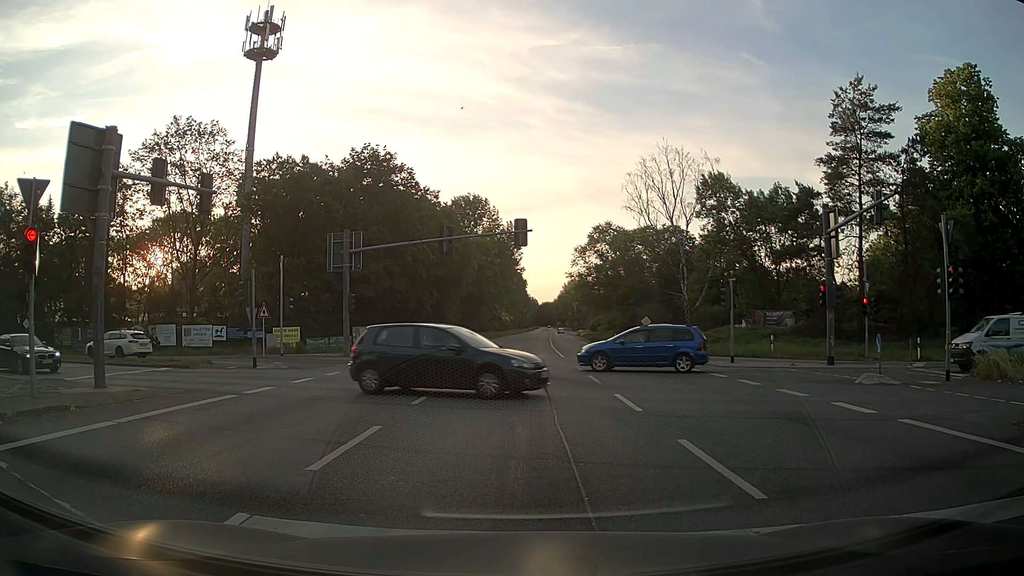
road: primary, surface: asphalt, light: Day
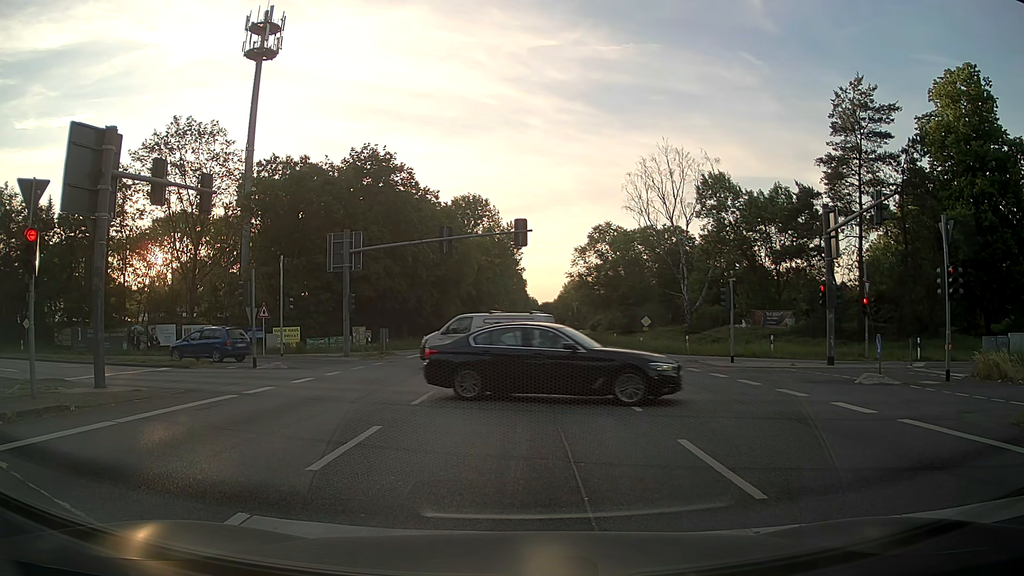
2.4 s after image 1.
(0.0, 0.0) m; 0°
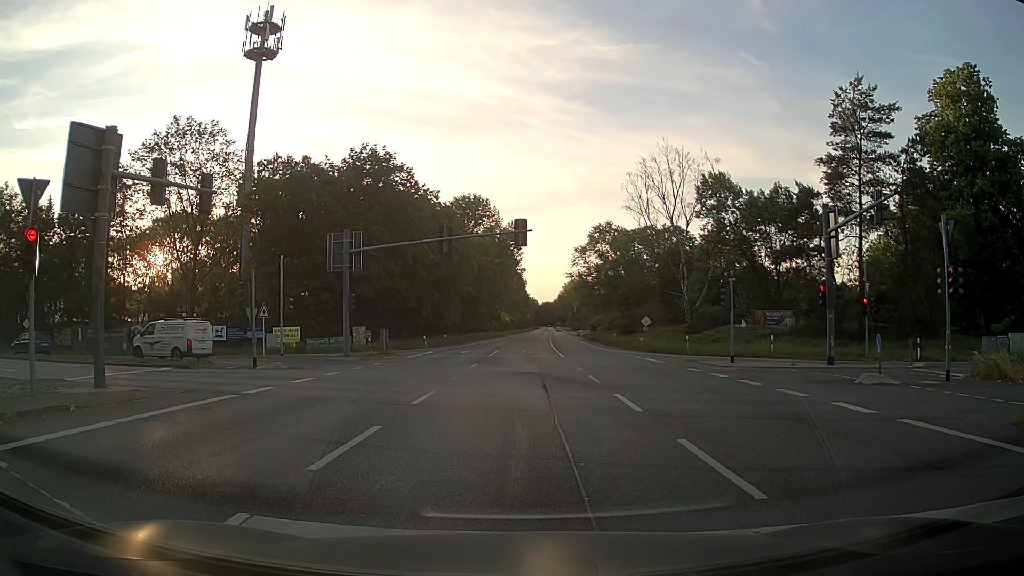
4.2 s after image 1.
(0.0, 0.0) m; 0°
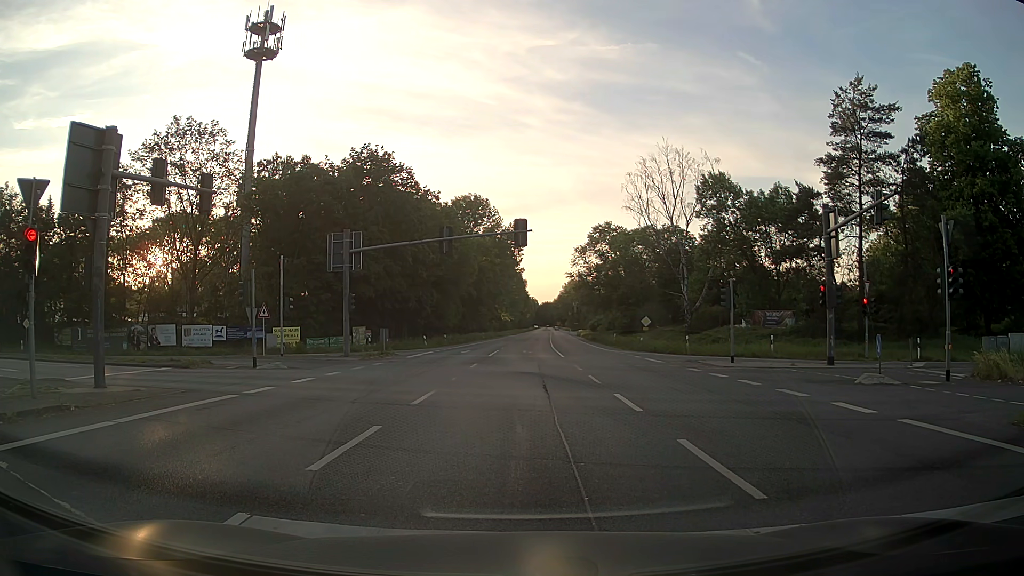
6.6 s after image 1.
(0.0, 0.0) m; 0°
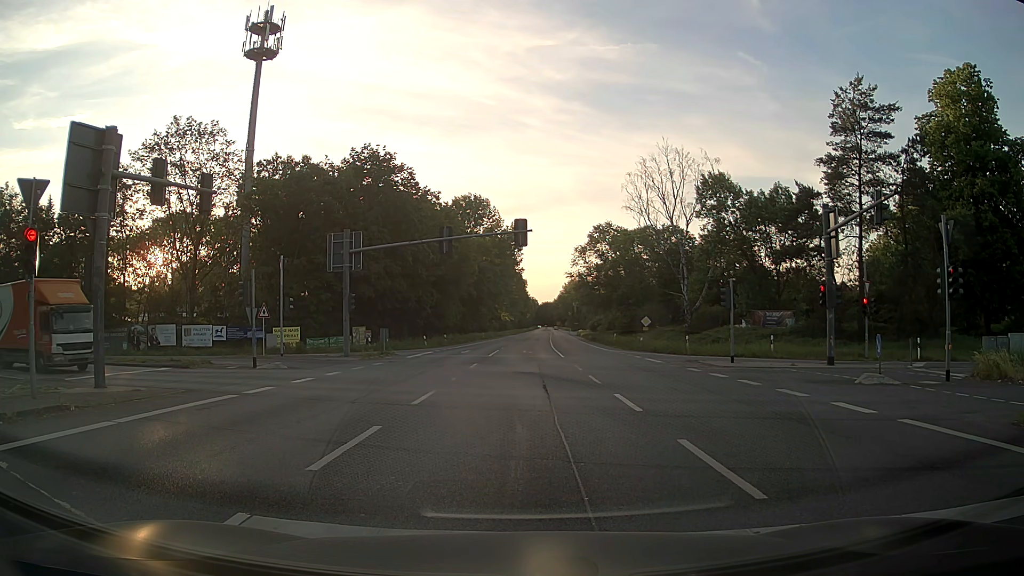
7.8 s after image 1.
(0.0, 0.0) m; 0°
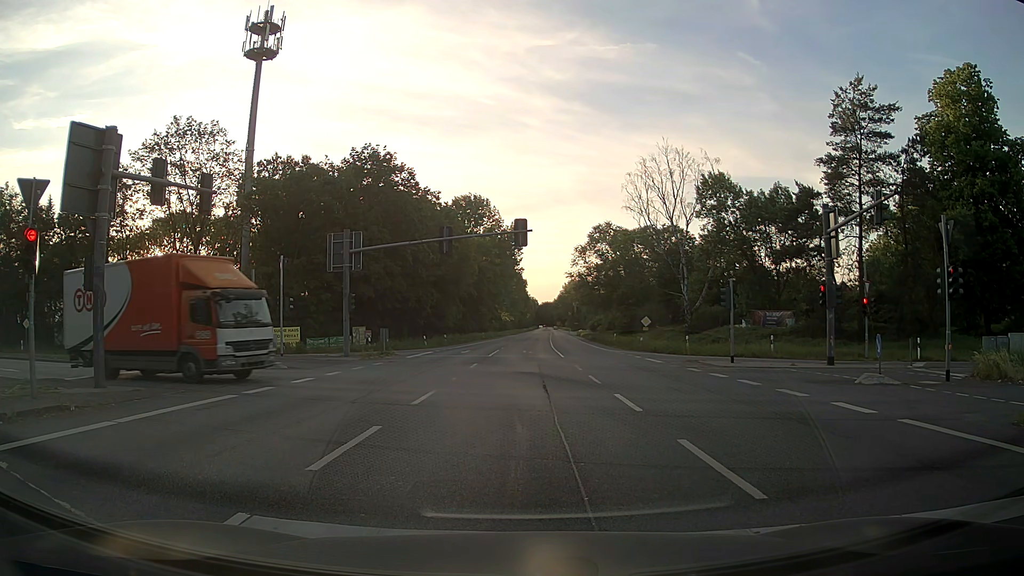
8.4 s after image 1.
(0.0, 0.0) m; 0°
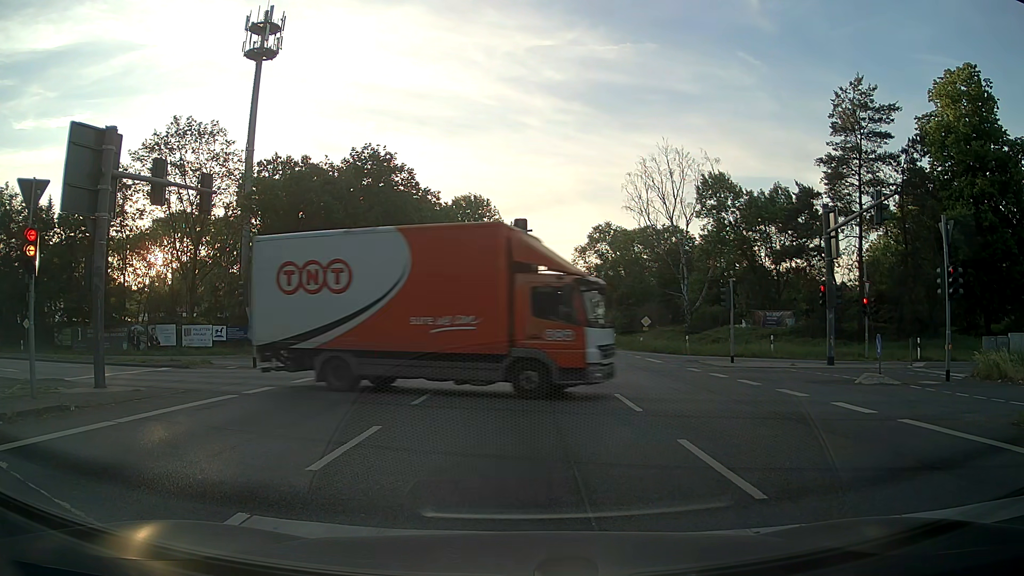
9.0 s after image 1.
(0.0, 0.0) m; 0°
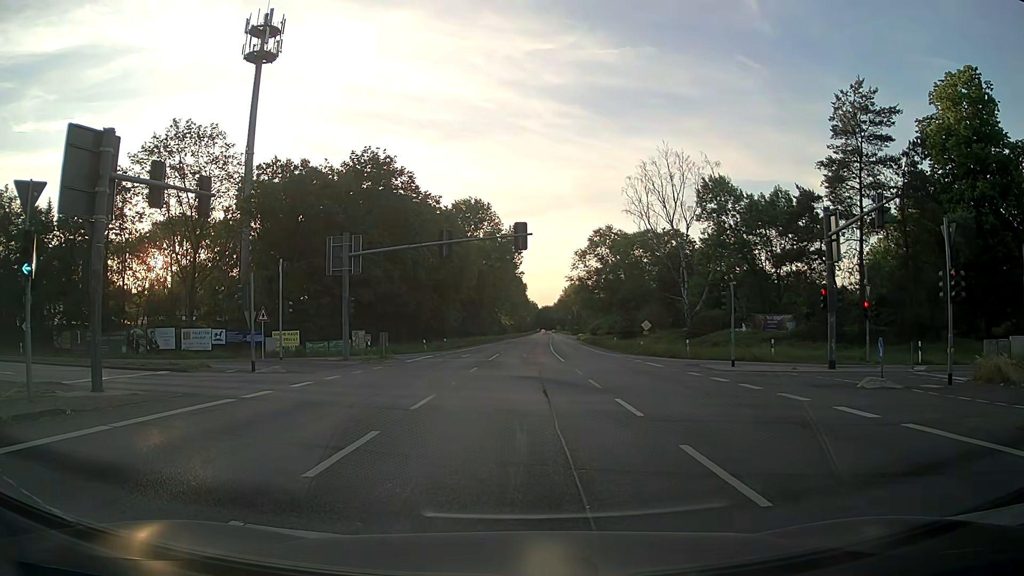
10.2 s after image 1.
(0.0, +0.1) m; 0°
(0, +10) (-2, +20) (-7, +28) (-16, +33) (-25, +36) (-35, +38) (-45, +41) (-54, +44) (-64, +47) (-73, +50) m
